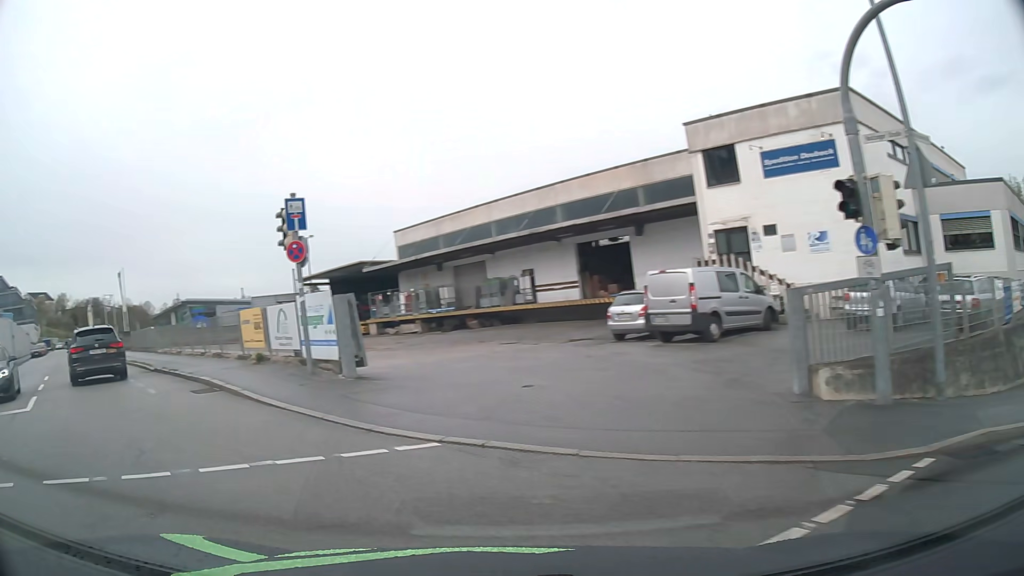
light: Day
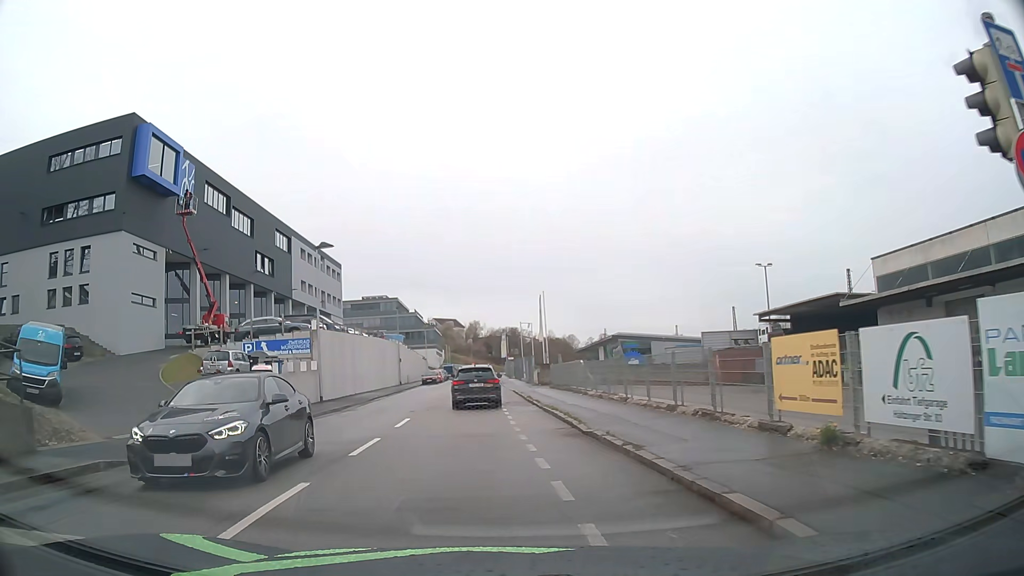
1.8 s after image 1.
(-4.1, +8.6) m; -37°
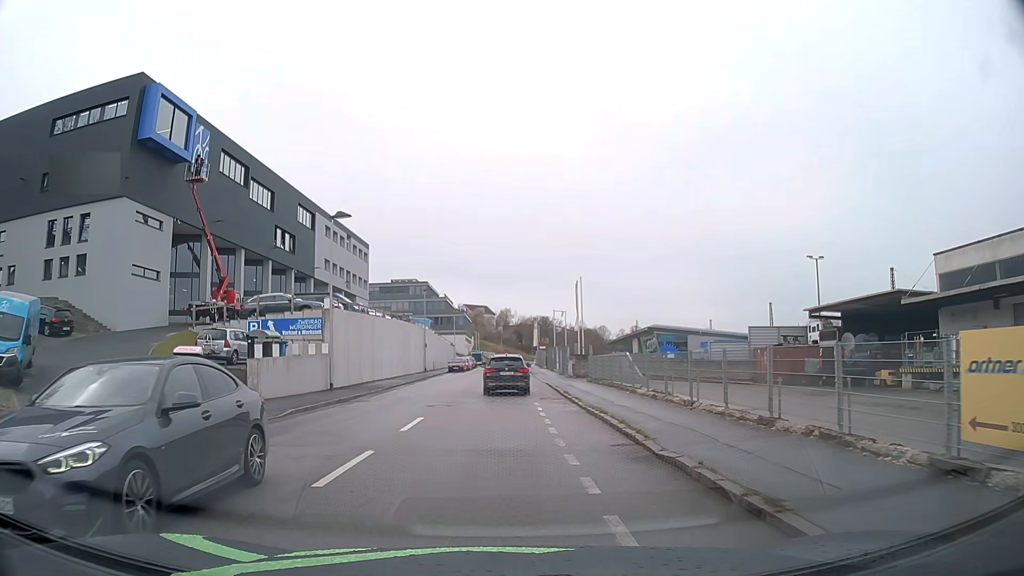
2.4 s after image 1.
(-0.1, +4.0) m; -2°
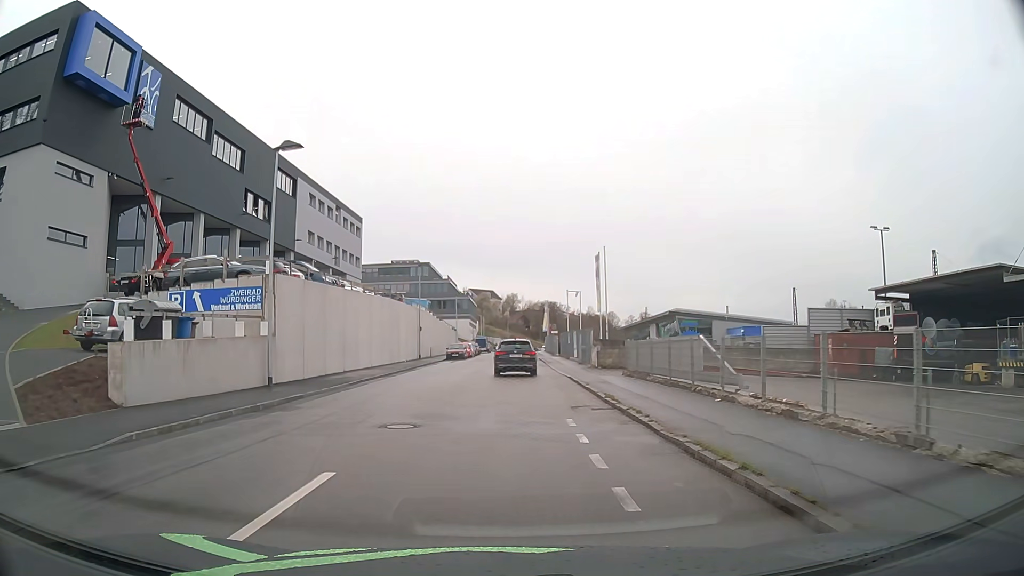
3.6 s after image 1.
(0.0, +9.5) m; -1°
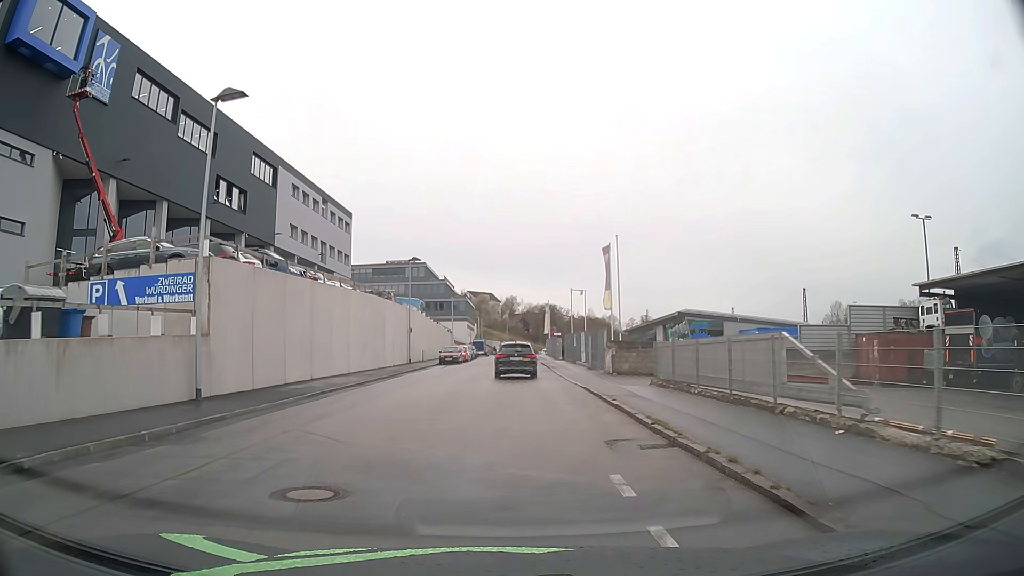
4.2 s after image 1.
(0.0, +5.6) m; 0°
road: residential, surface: asphalt
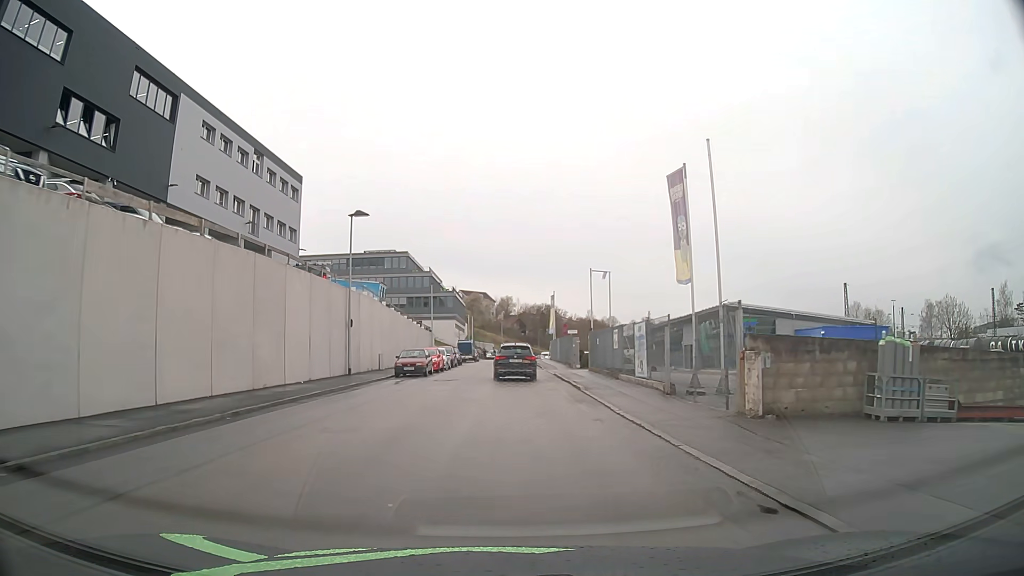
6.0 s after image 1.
(+0.1, +19.4) m; 0°
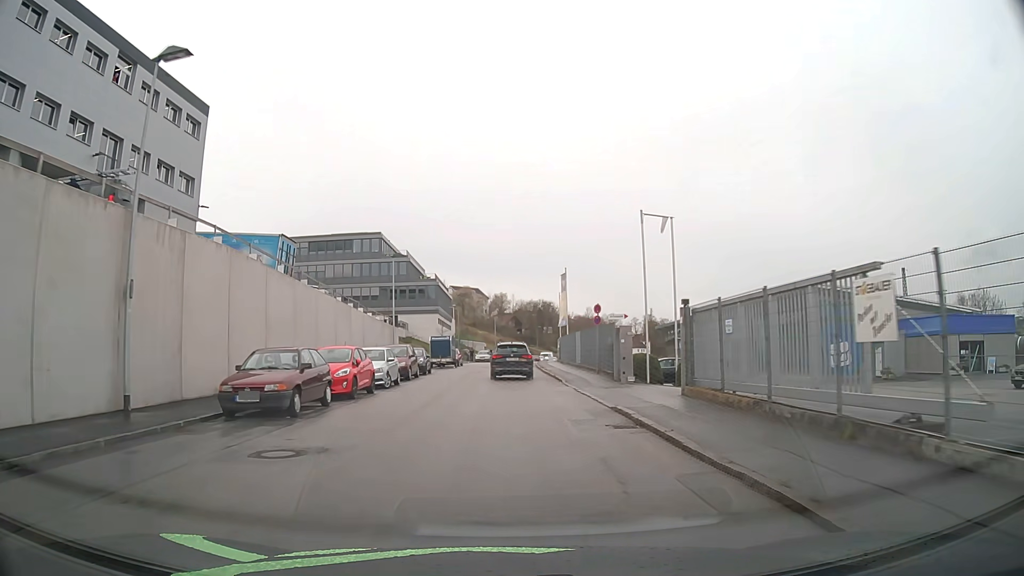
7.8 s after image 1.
(+0.2, +20.6) m; +1°
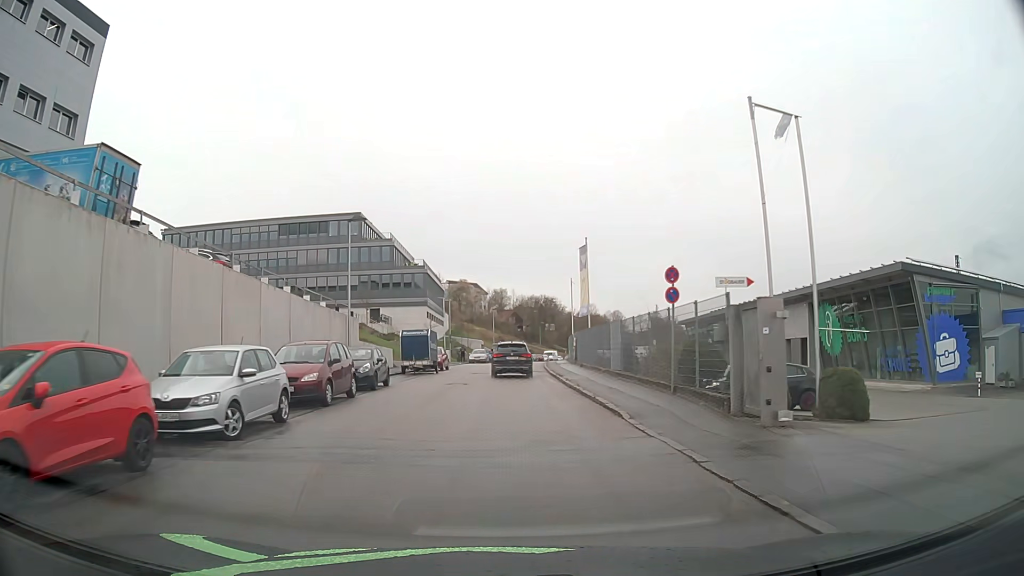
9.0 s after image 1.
(0.0, +13.8) m; 0°
(0, +10) (0, +20) (0, +30) (0, +40) (+1, +50) (+2, +60) (+2, +70) (+4, +80) (+5, +90) (+6, +100) m
